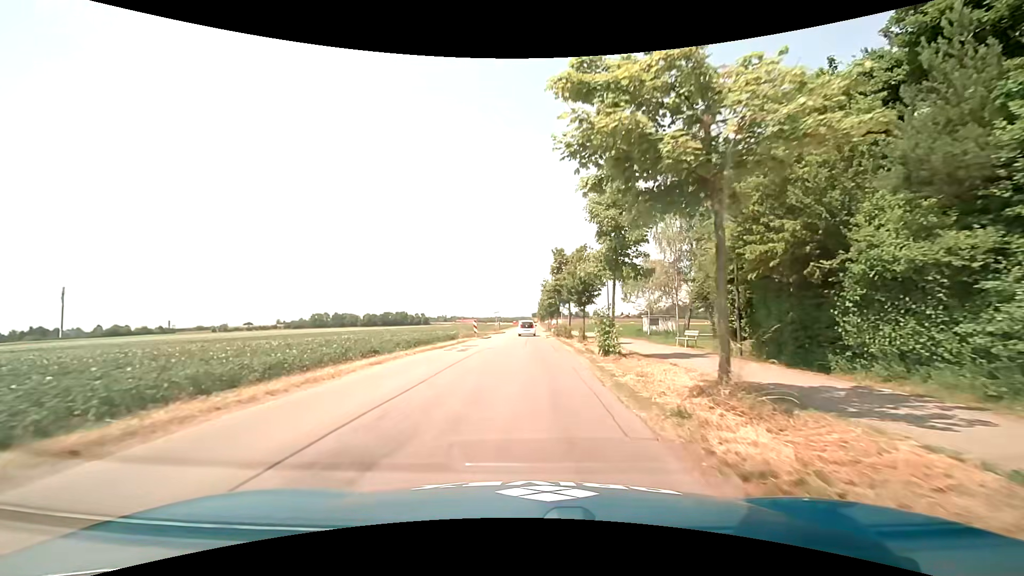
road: tertiary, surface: asphalt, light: Day
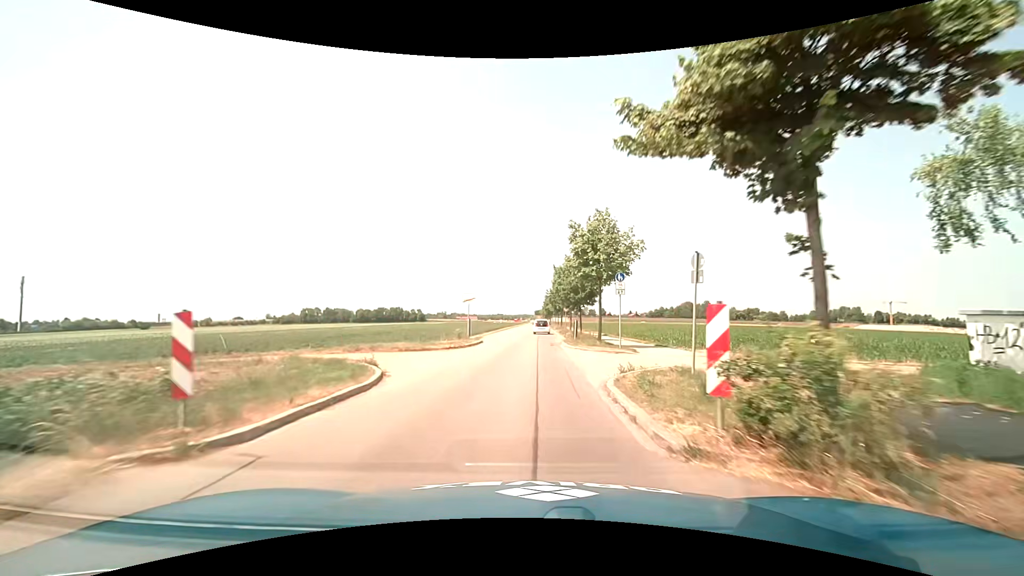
(-0.6, +34.3) m; -1°
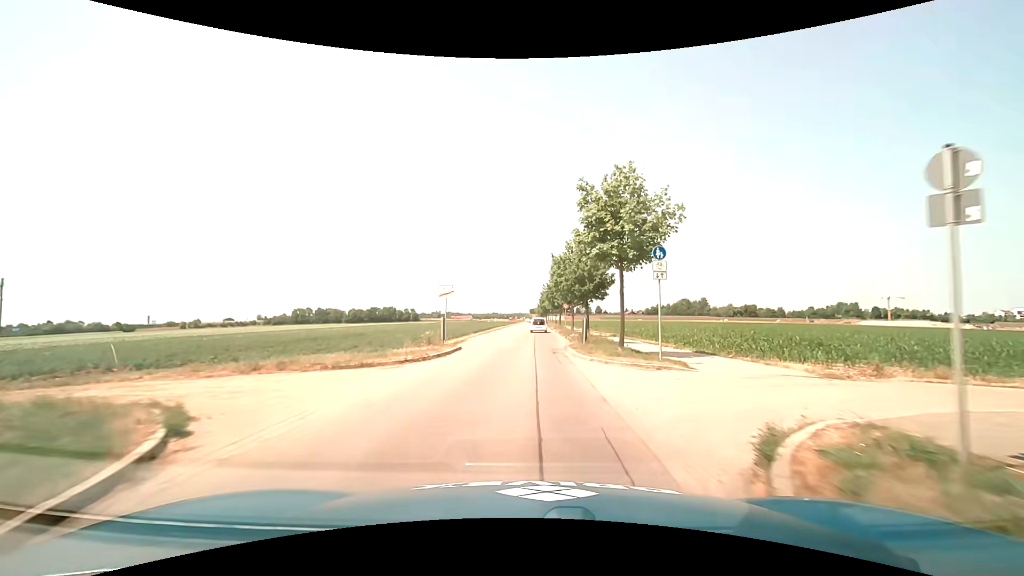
(+0.1, +7.3) m; +1°
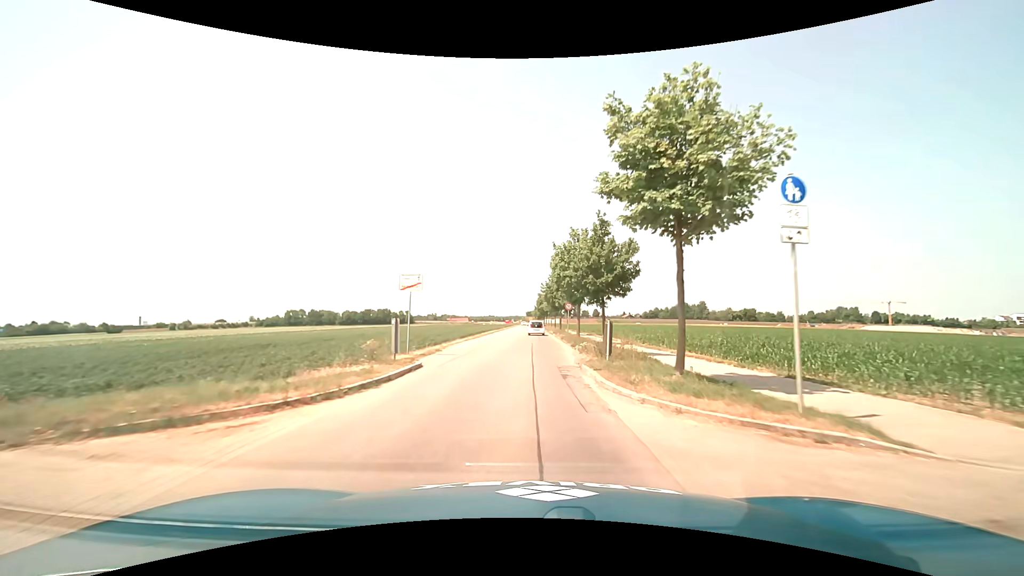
(+0.1, +7.4) m; +1°
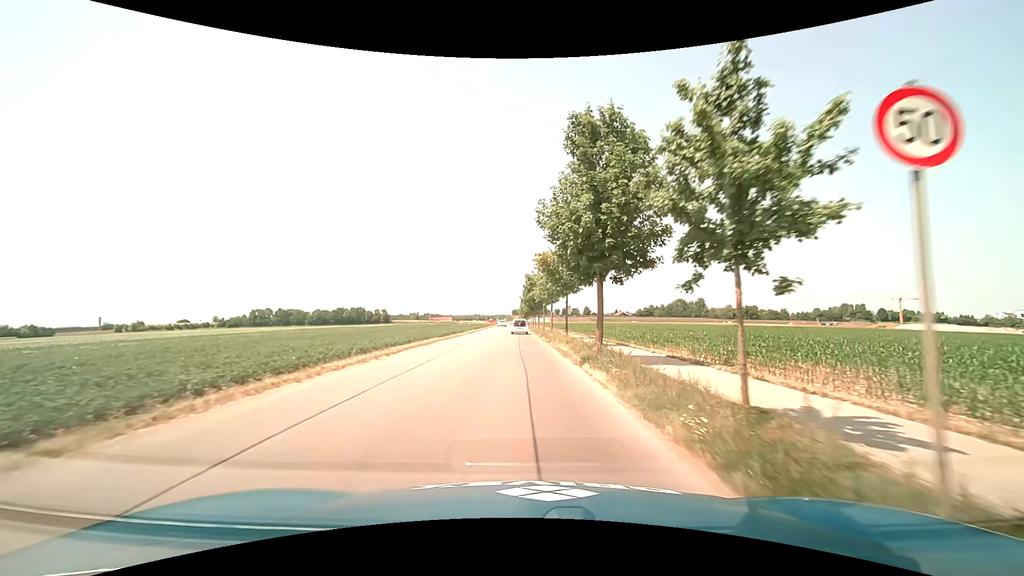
(+0.5, +38.3) m; +1°
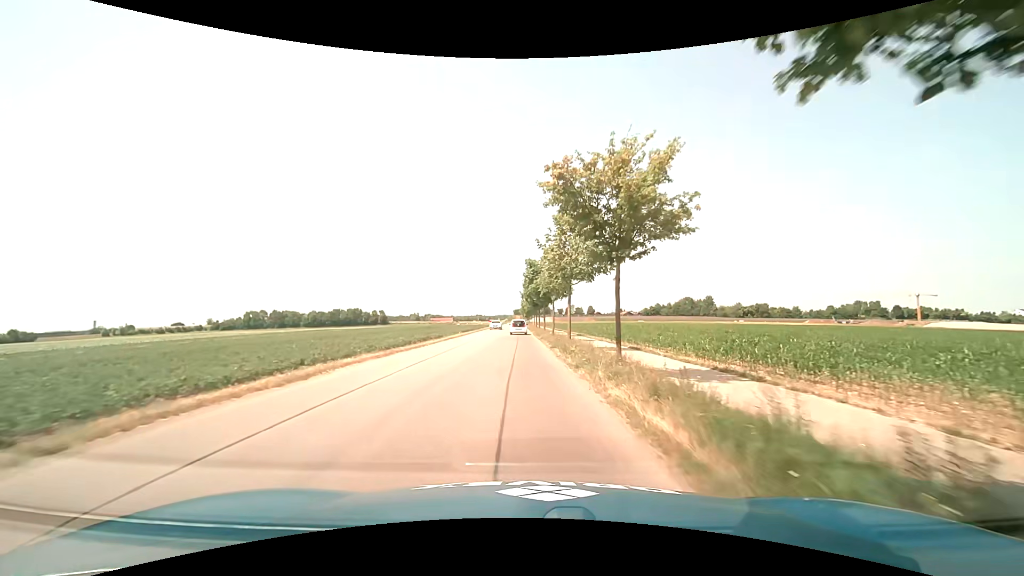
(0.0, +15.5) m; 0°
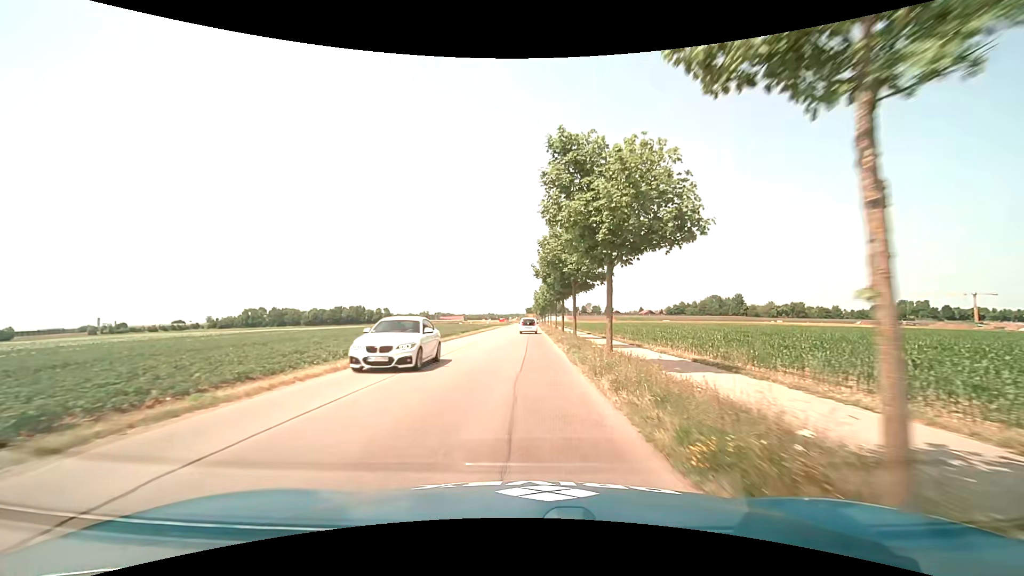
(-0.5, +31.0) m; -1°
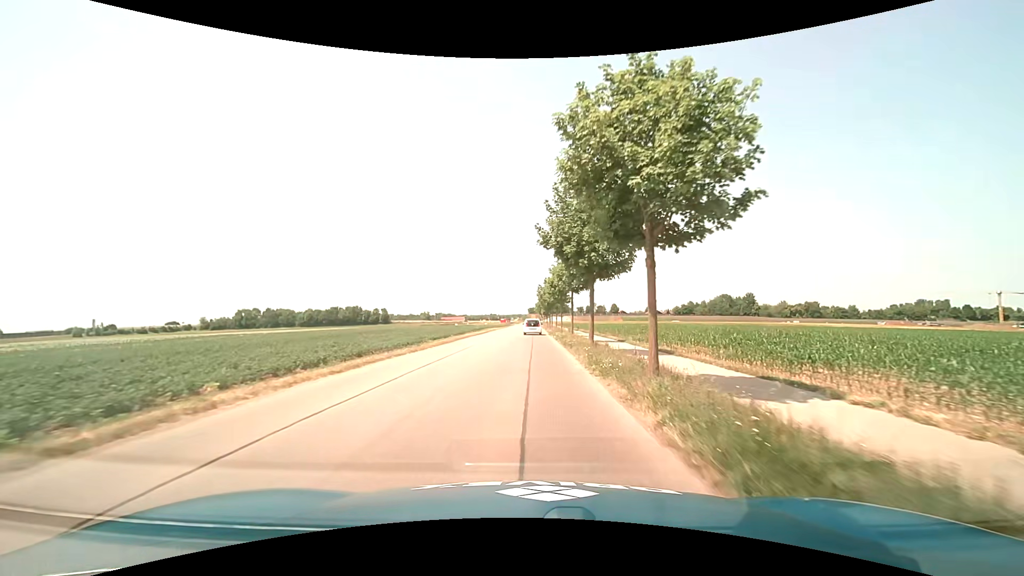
(-0.1, +15.6) m; -1°
(0, +10) (0, +20) (0, +30) (+1, +40) (+1, +50) (+1, +60) (+1, +70) (+1, +80) (+2, +90) (+2, +100) m
